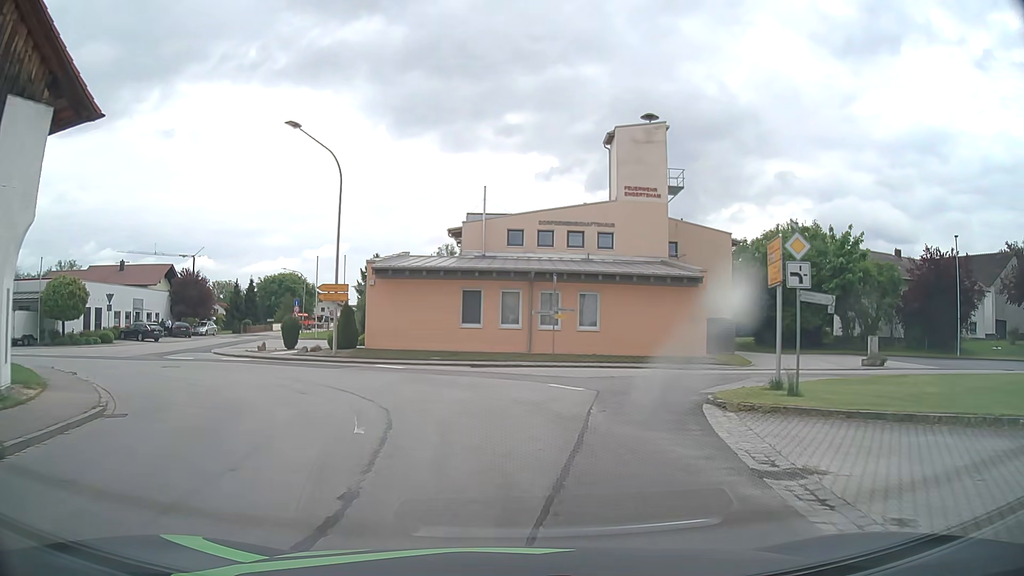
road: tertiary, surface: asphalt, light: Day
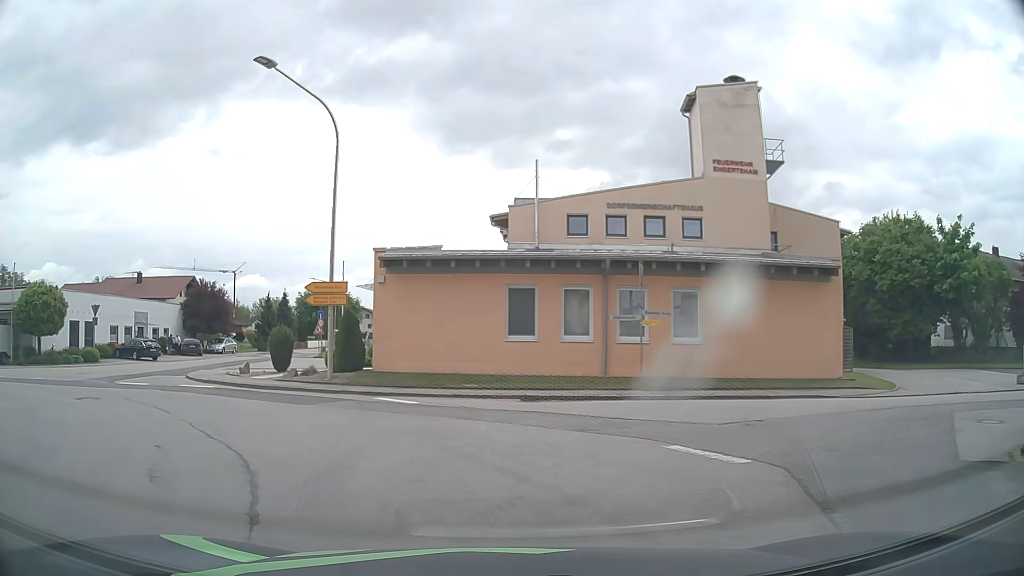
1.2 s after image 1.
(-0.2, +8.4) m; -5°
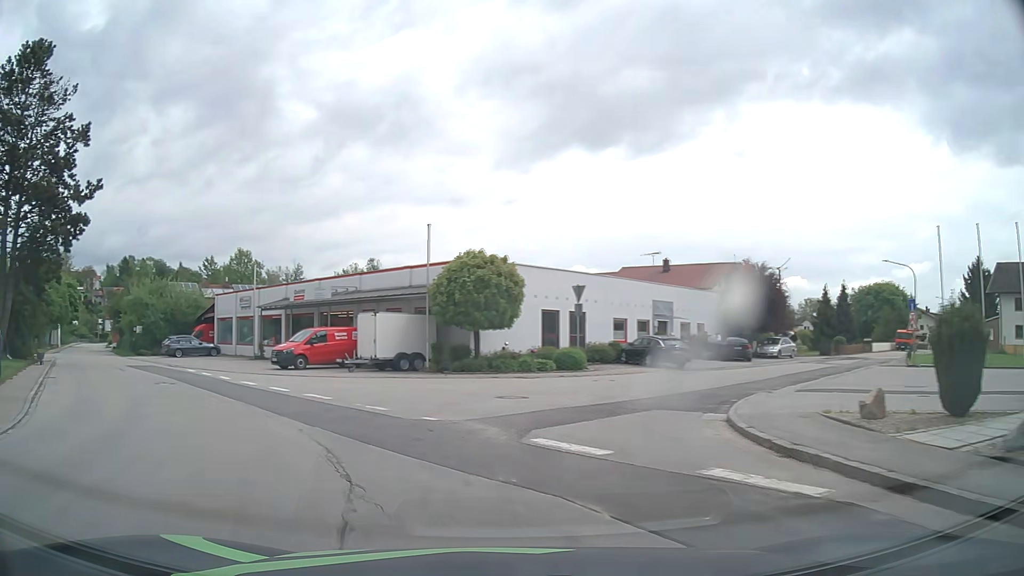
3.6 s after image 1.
(-5.9, +14.2) m; -47°
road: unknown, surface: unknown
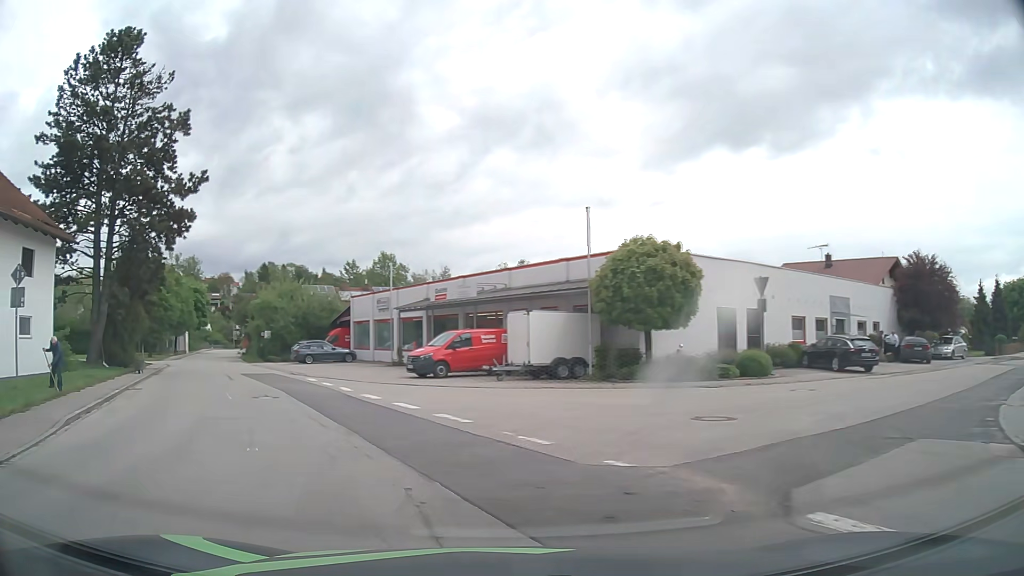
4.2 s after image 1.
(-0.5, +4.2) m; -12°
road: tertiary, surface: asphalt
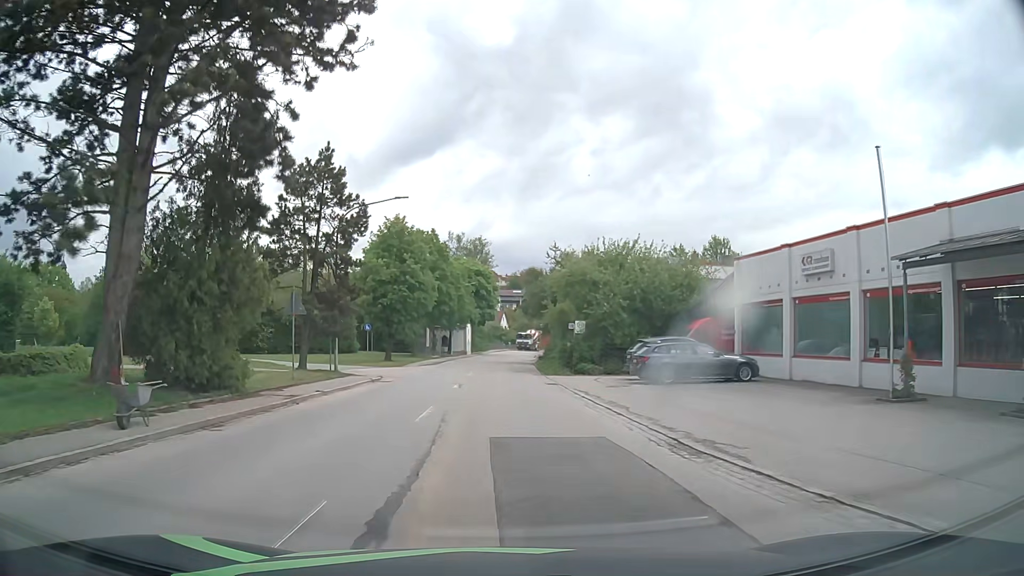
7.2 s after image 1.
(-8.1, +23.1) m; -27°
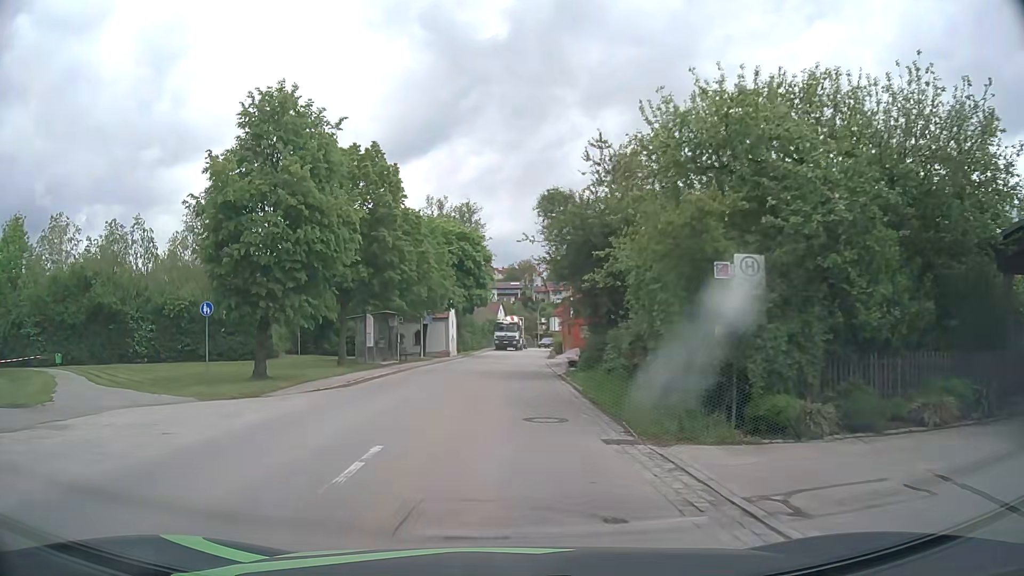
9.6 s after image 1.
(+0.2, +24.1) m; +1°
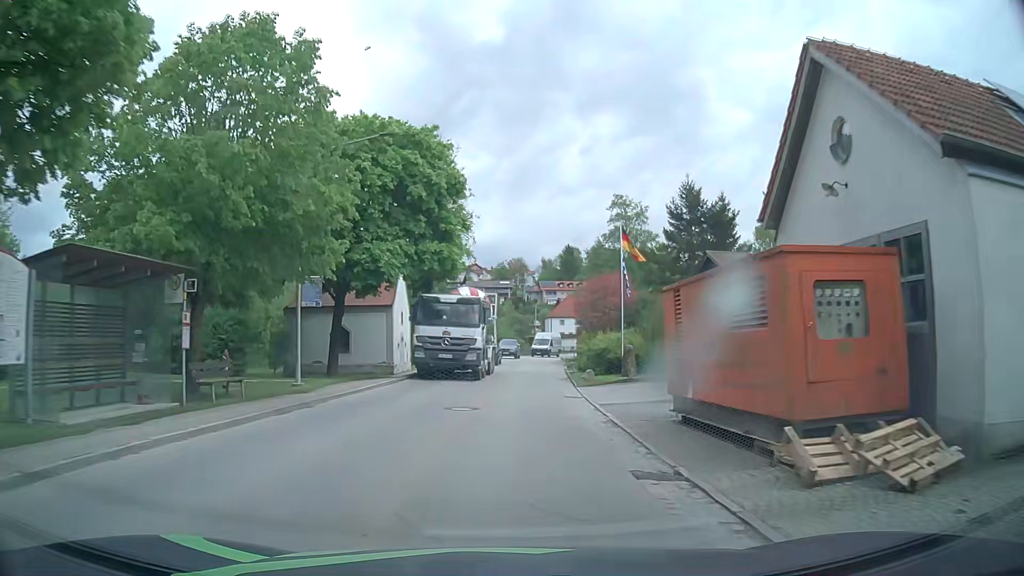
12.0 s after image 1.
(-0.1, +25.7) m; 0°
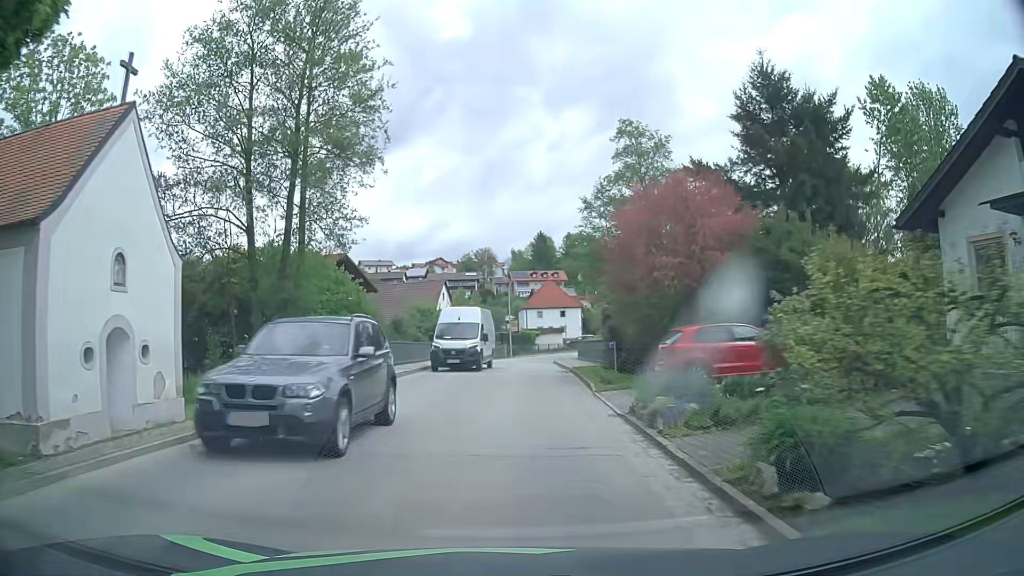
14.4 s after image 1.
(+1.1, +26.0) m; +4°
(0, +10) (0, +20) (0, +30) (0, +40) (+1, +50) (+4, +60) (+8, +69) (+13, +78) (+17, +87) (+22, +95) m
